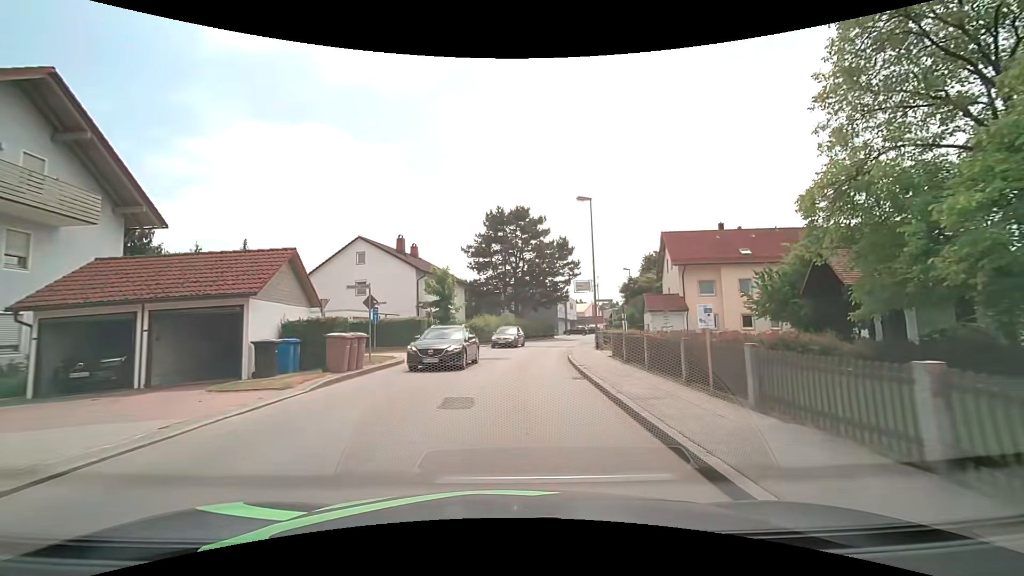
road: unclassified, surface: asphalt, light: Day
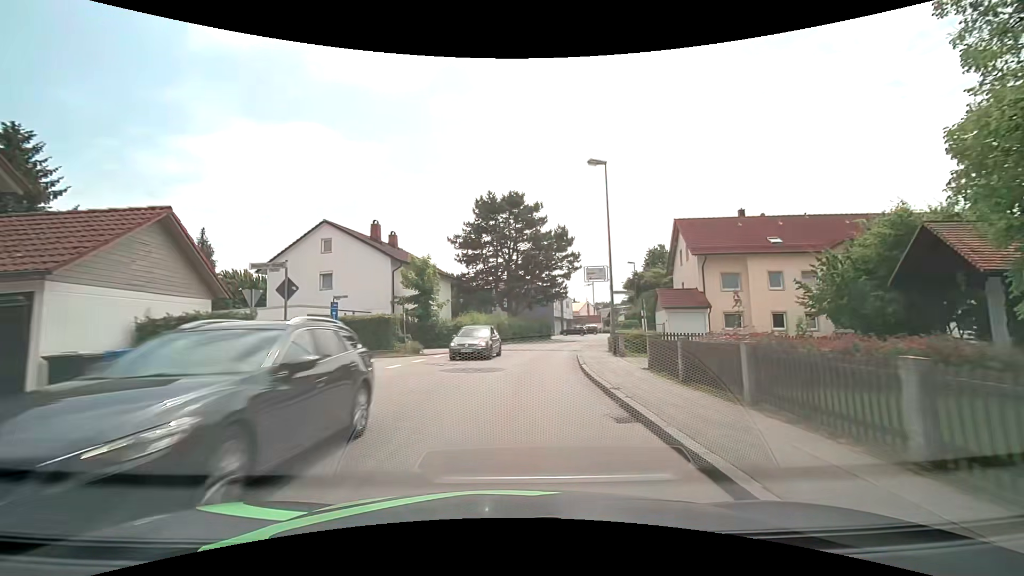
(0.0, +6.0) m; 0°
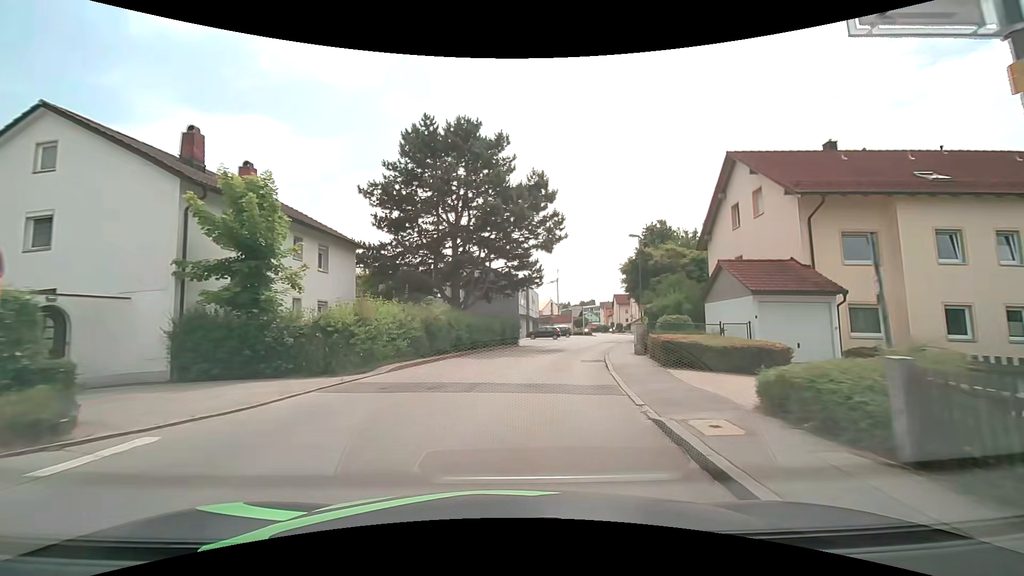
(+0.7, +17.7) m; +5°
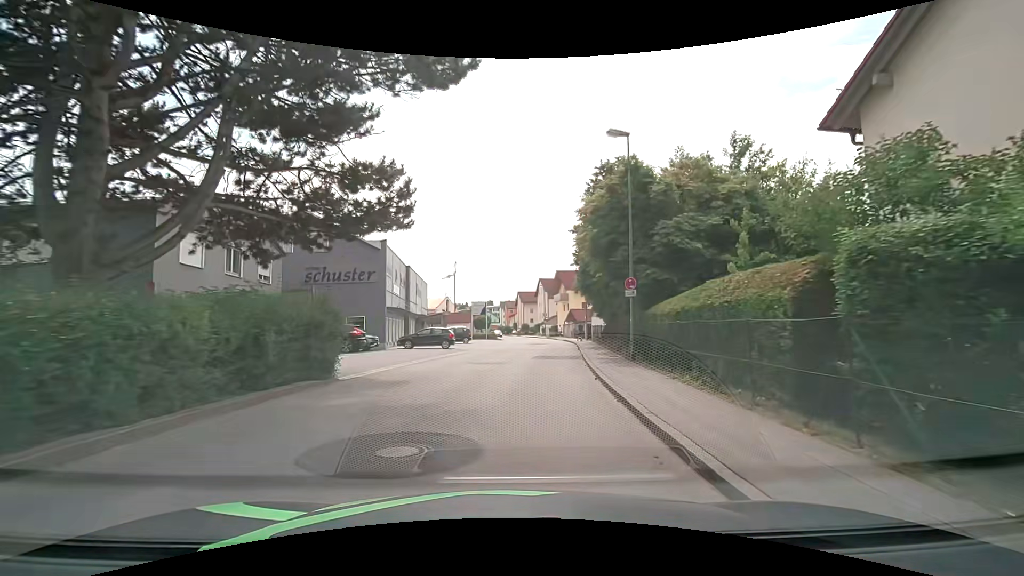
(+2.1, +21.6) m; +12°
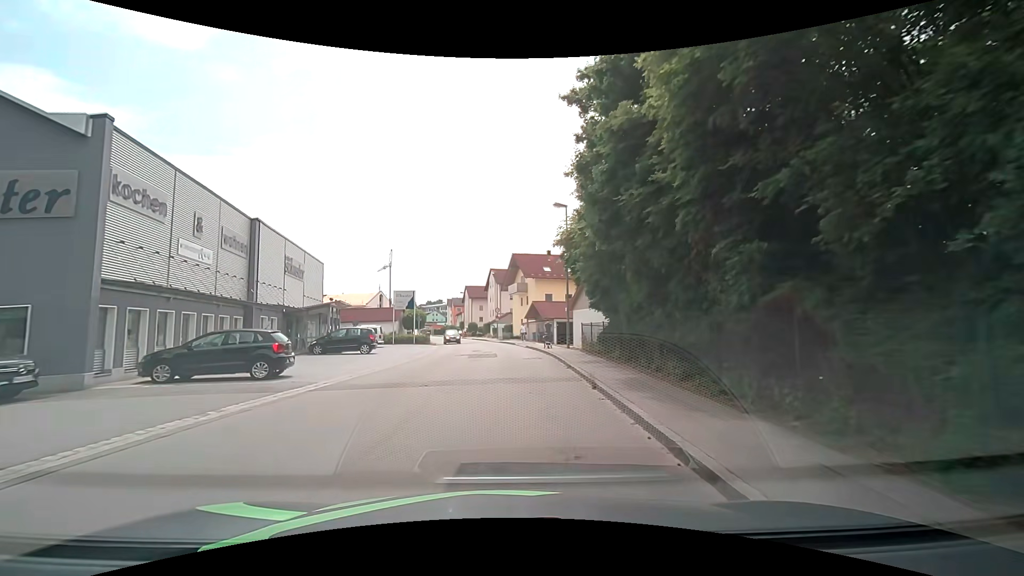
(+1.0, +19.3) m; +5°
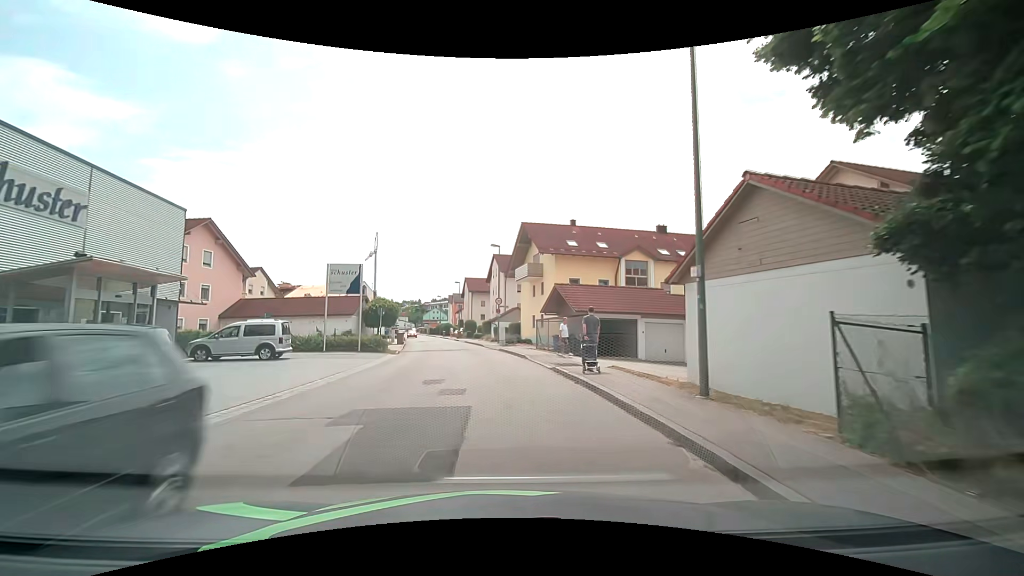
(+0.4, +19.0) m; +1°
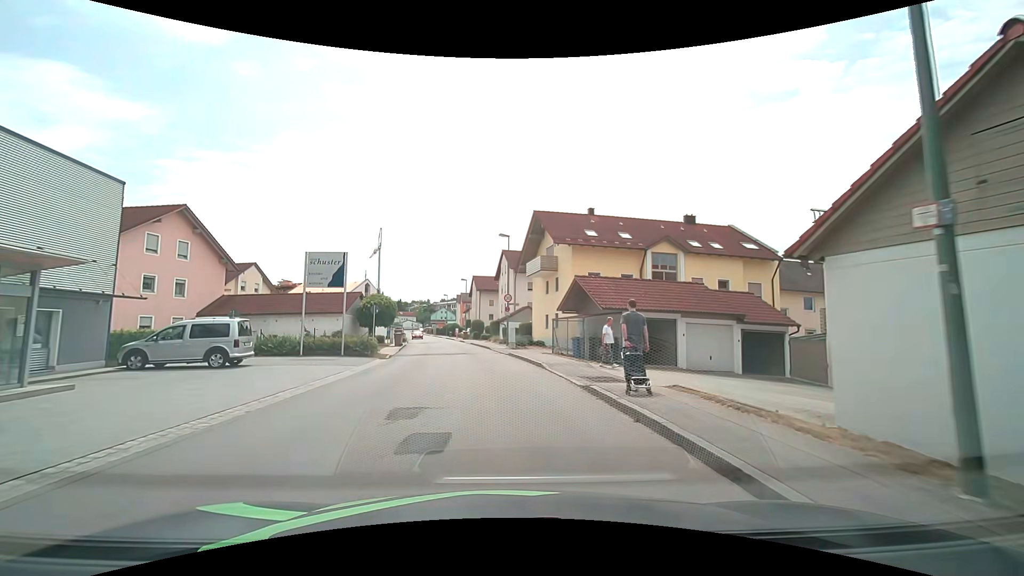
(-0.2, +4.7) m; -3°
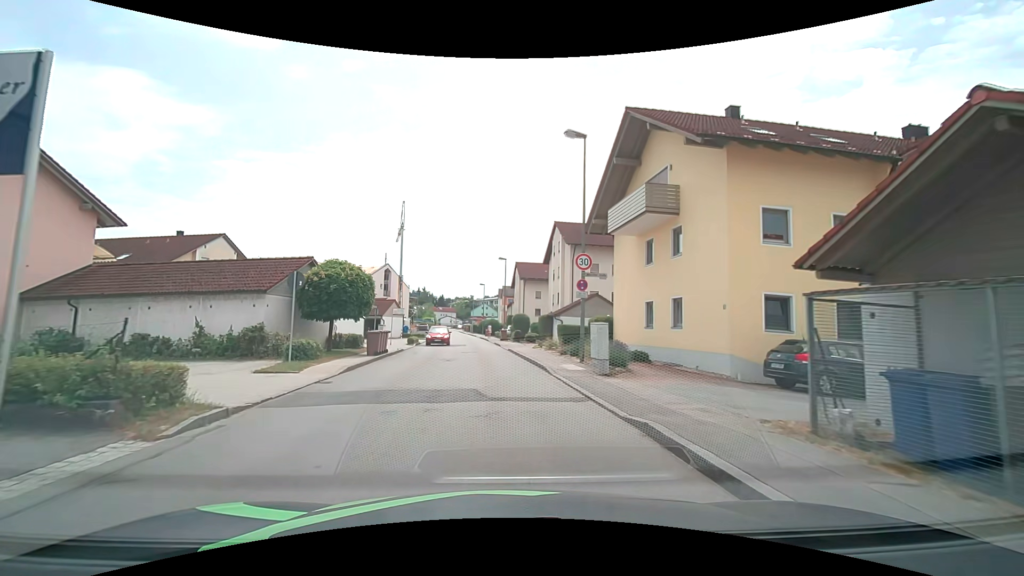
(-0.5, +18.9) m; -5°
(0, +10) (-1, +20) (-1, +30) (-2, +40) (-3, +50) (-5, +60) (-5, +70) (-6, +80) (-7, +90) (-8, +100) m
